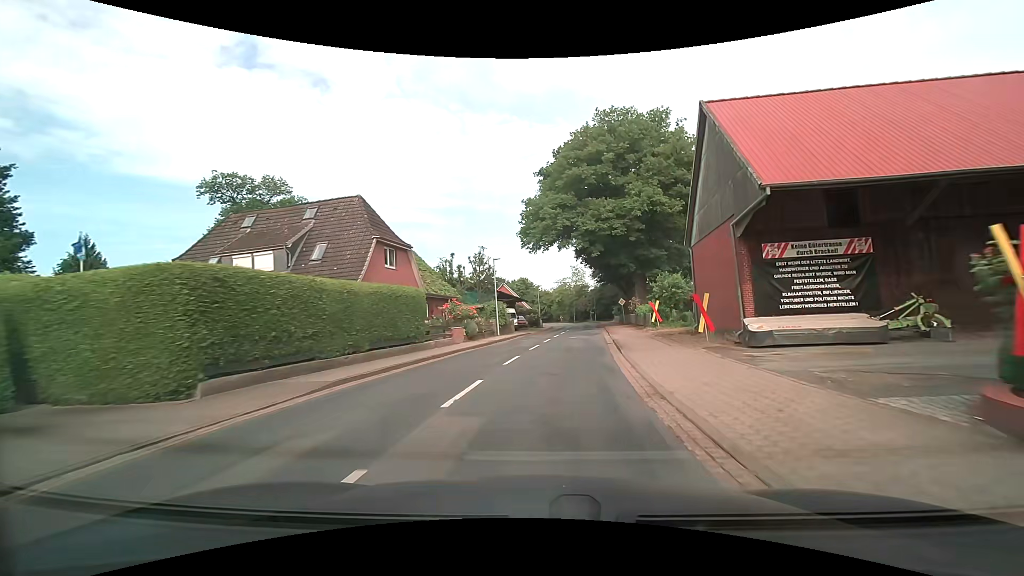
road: tertiary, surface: asphalt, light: Day
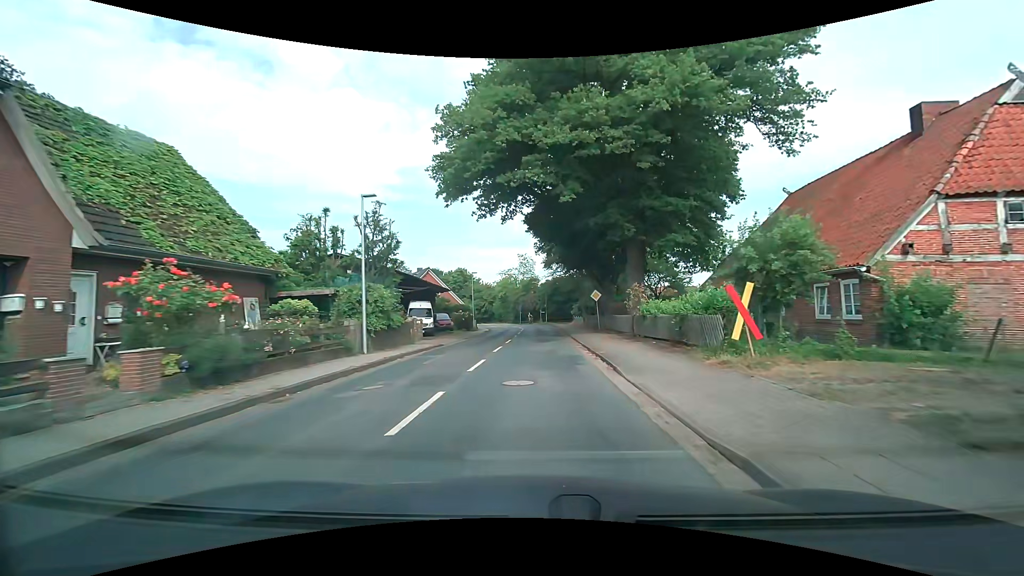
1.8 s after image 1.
(+1.4, +20.2) m; +6°
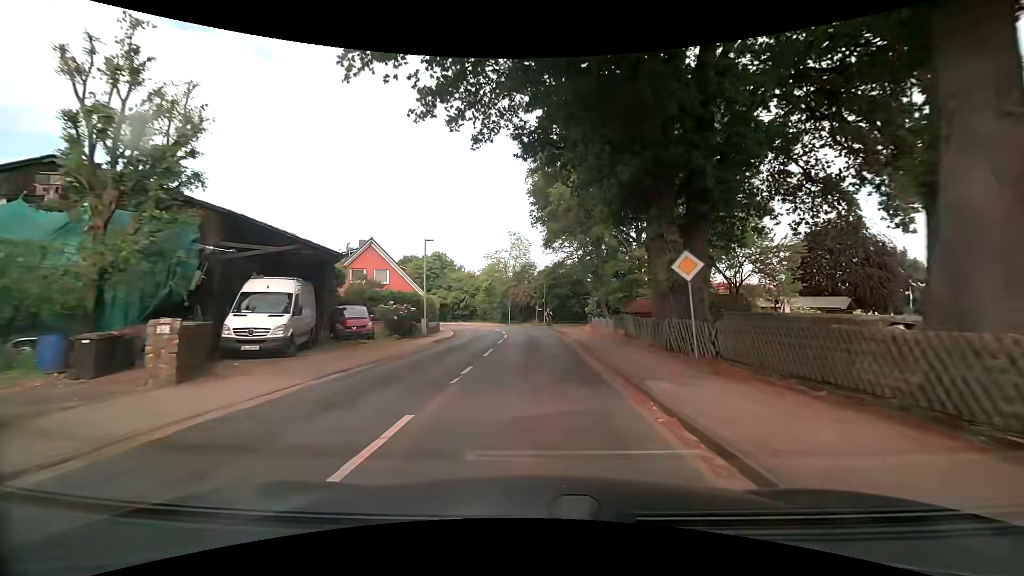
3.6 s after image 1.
(+0.3, +21.2) m; 0°
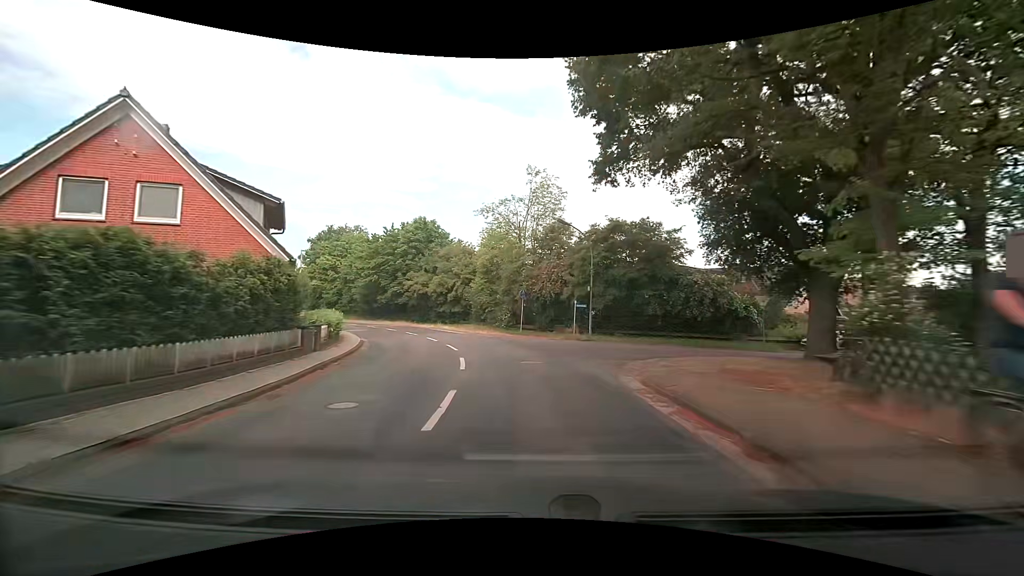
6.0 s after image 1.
(-0.1, +28.3) m; -3°
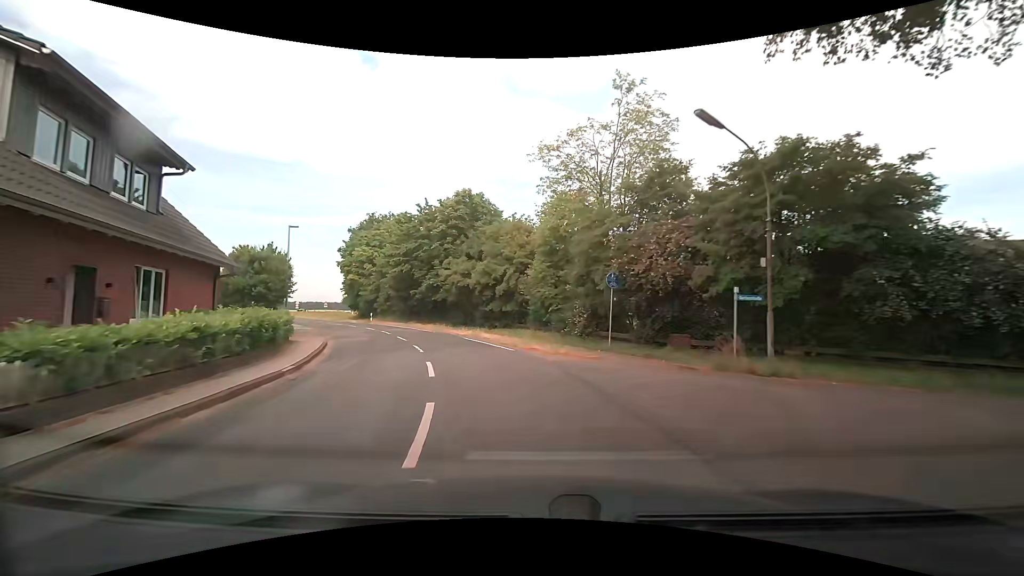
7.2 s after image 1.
(-0.8, +13.7) m; -6°
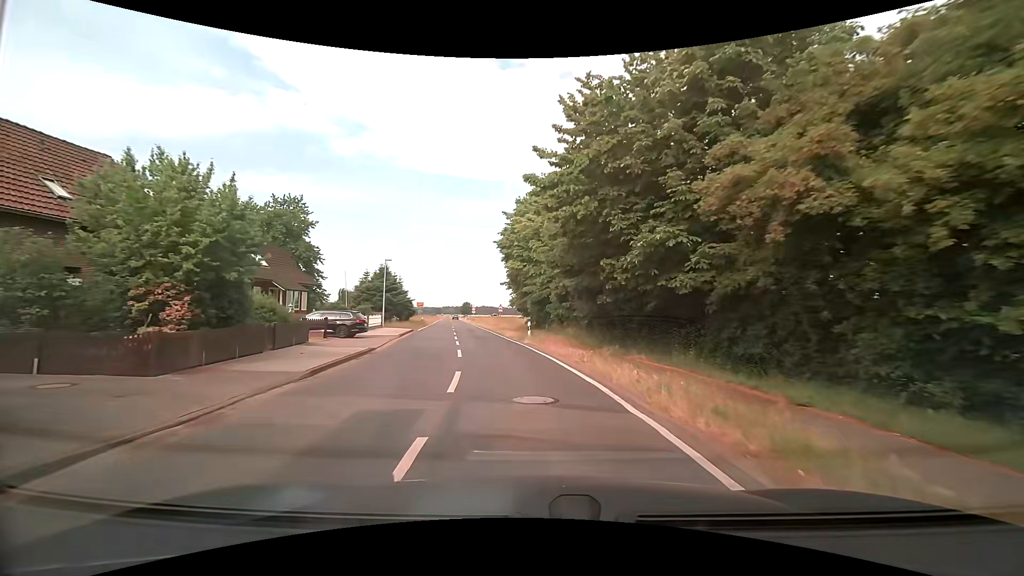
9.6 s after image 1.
(-5.9, +26.0) m; -24°
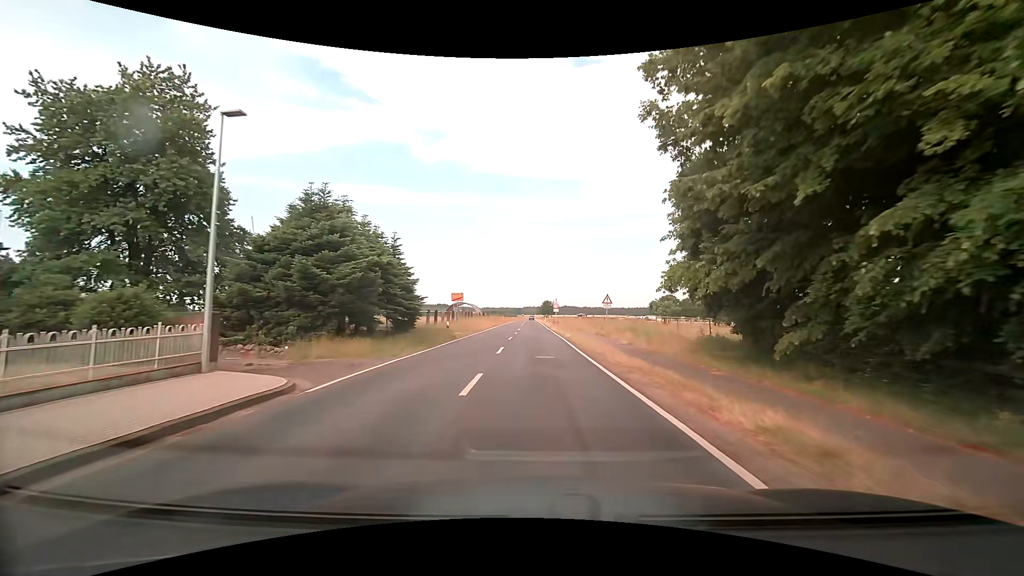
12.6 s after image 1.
(-3.9, +34.4) m; -9°
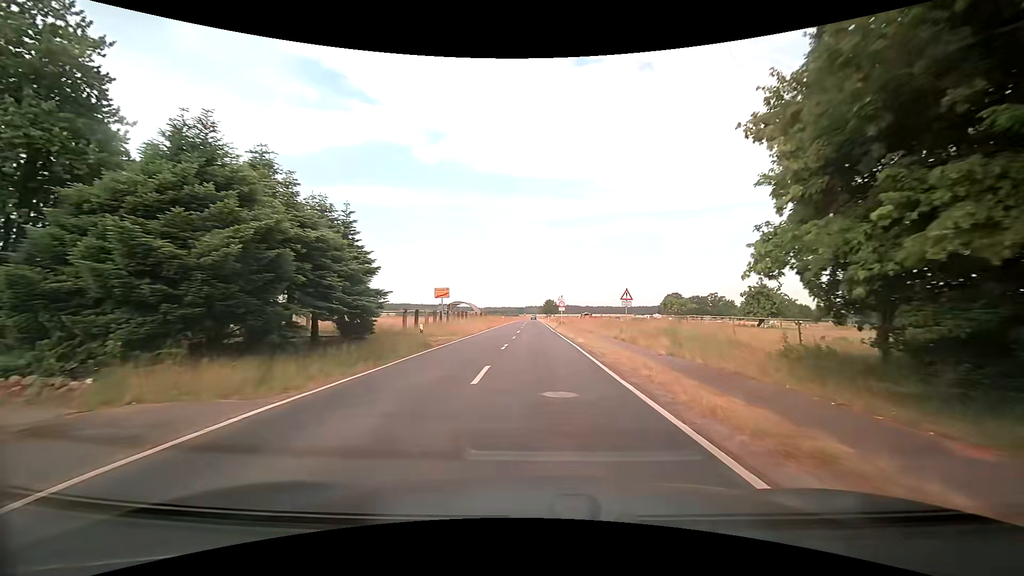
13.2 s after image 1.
(0.0, +7.5) m; 0°
(0, +10) (0, +20) (0, +30) (0, +40) (0, +50) (0, +60) (0, +70) (0, +80) (0, +90) (0, +100) m
